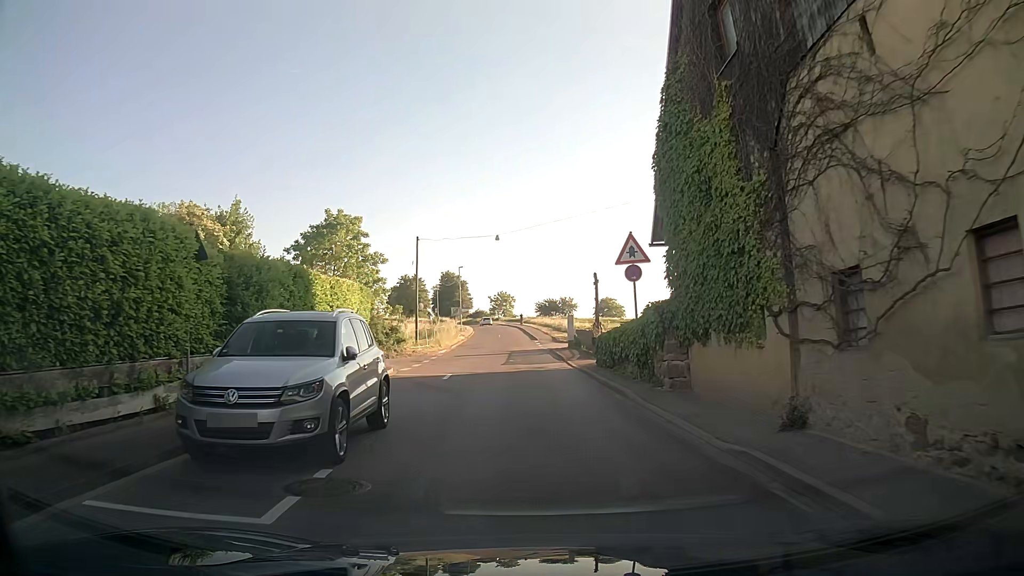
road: tertiary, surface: asphalt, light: Day
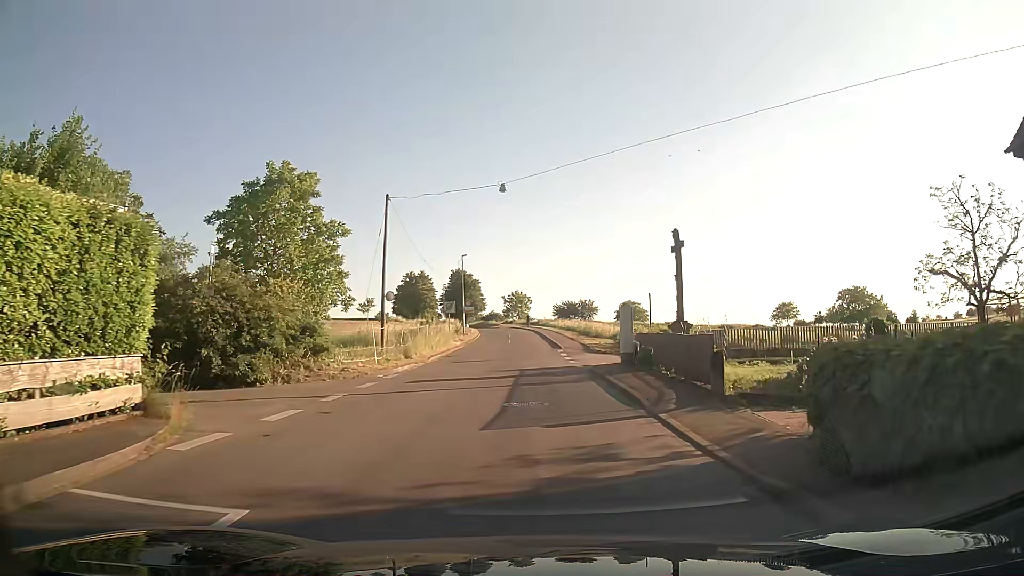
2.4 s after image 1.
(+0.3, +16.5) m; +1°
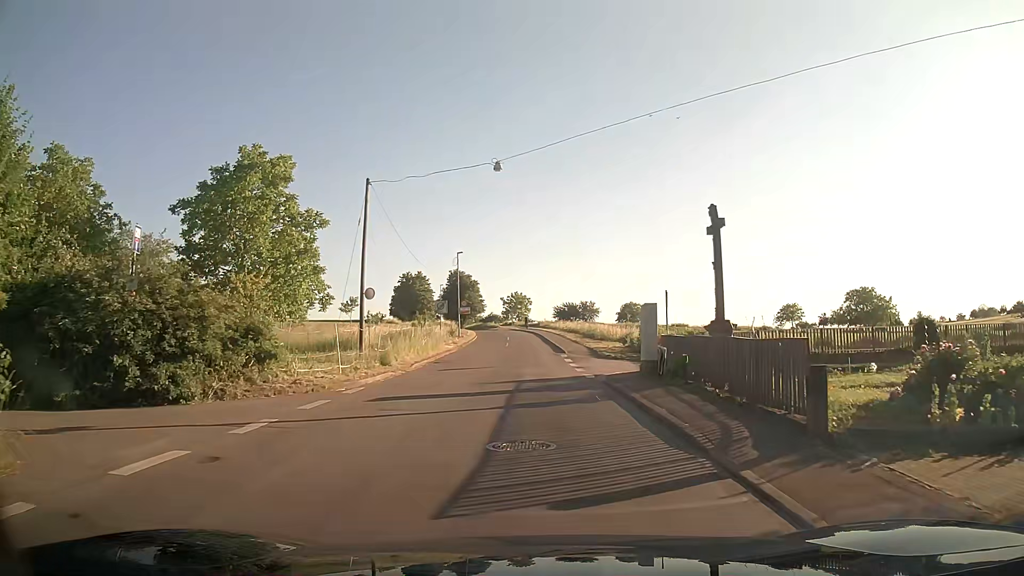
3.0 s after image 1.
(0.0, +4.2) m; 0°
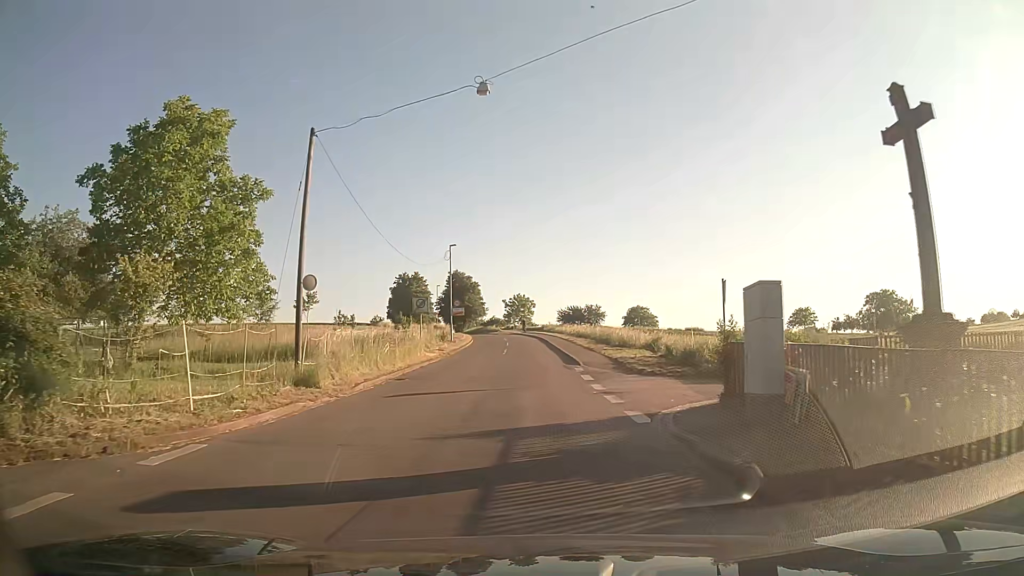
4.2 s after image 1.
(0.0, +8.5) m; -1°
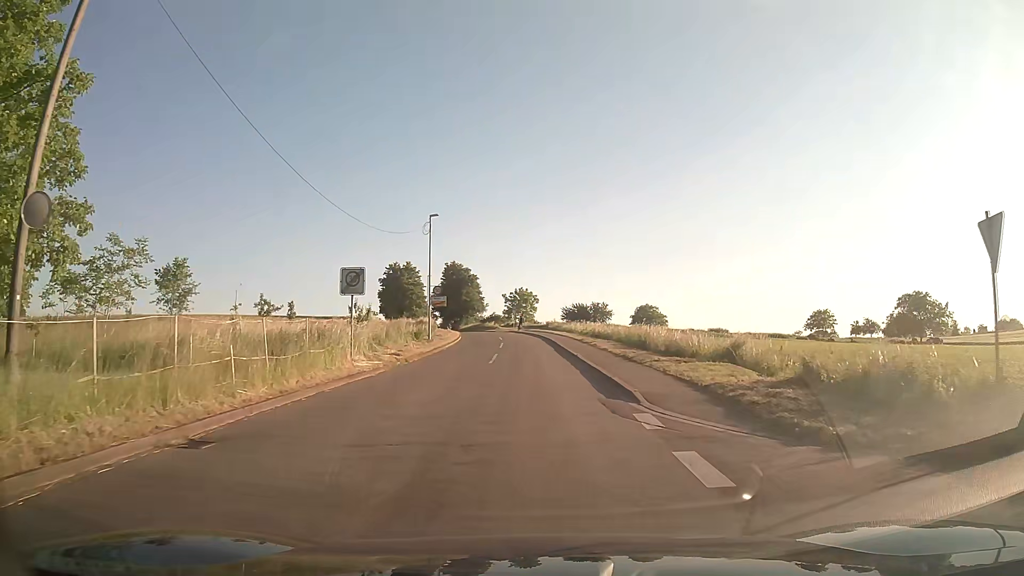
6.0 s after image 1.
(0.0, +13.3) m; 0°
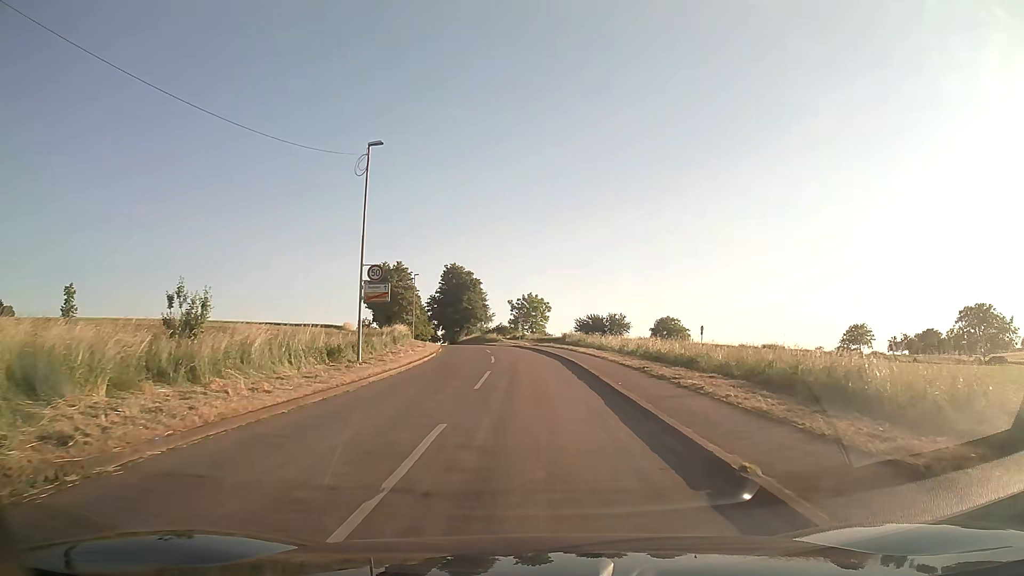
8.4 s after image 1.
(-0.2, +19.6) m; -1°
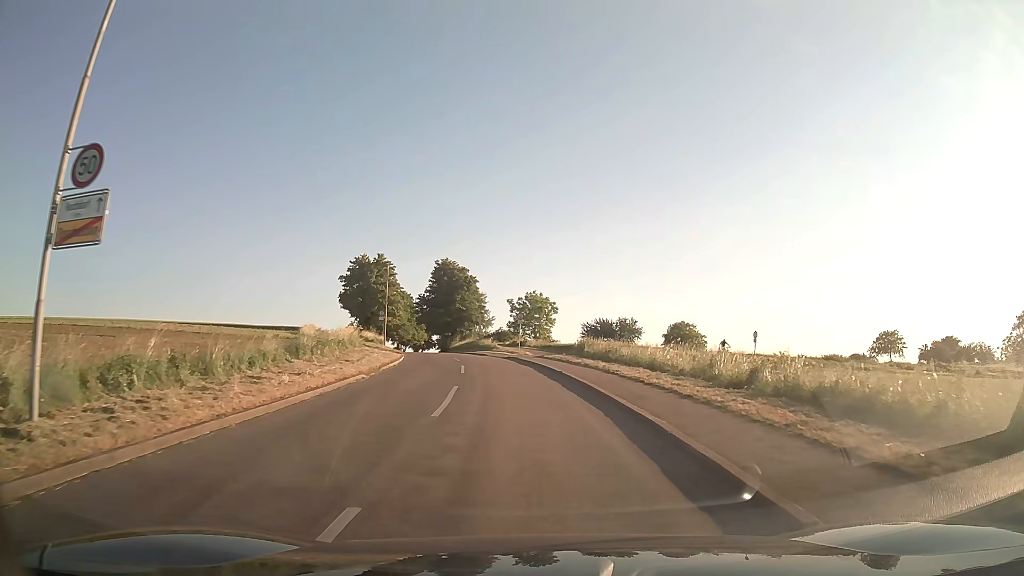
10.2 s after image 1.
(-0.1, +17.0) m; 0°
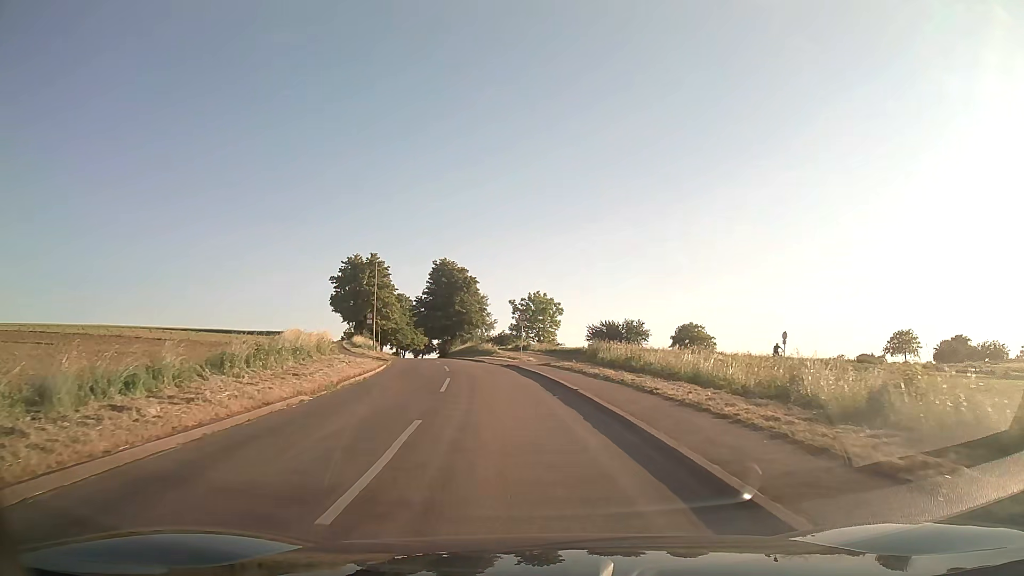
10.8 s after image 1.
(0.0, +6.0) m; 0°
